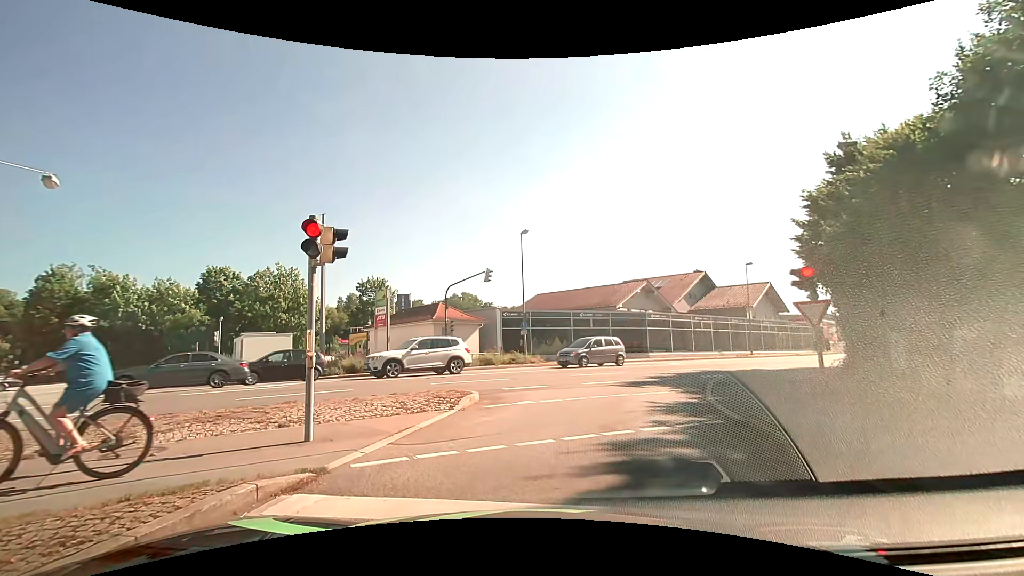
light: Day
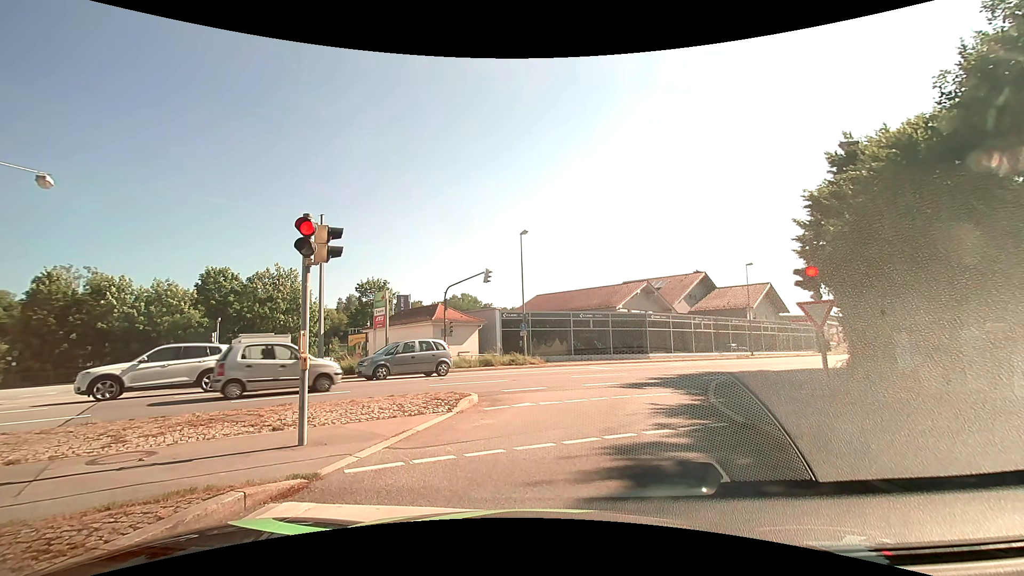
(0.0, +0.3) m; 0°
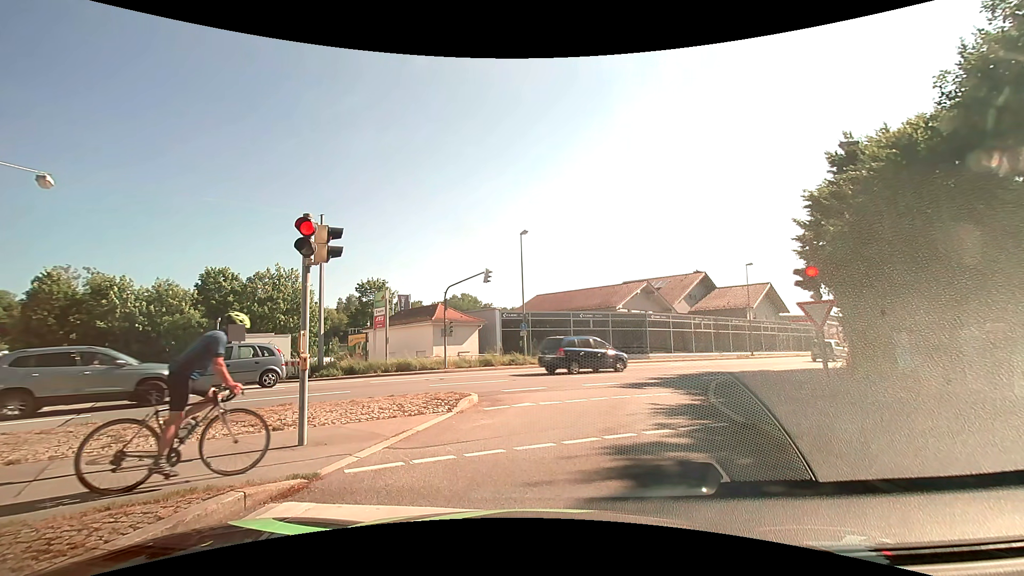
(0.0, 0.0) m; 0°
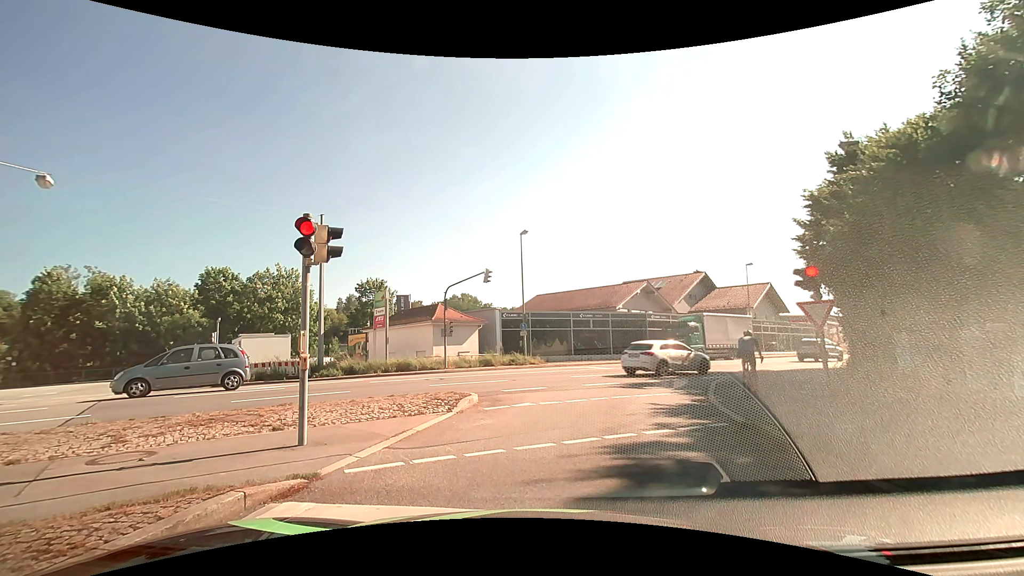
(0.0, 0.0) m; 0°
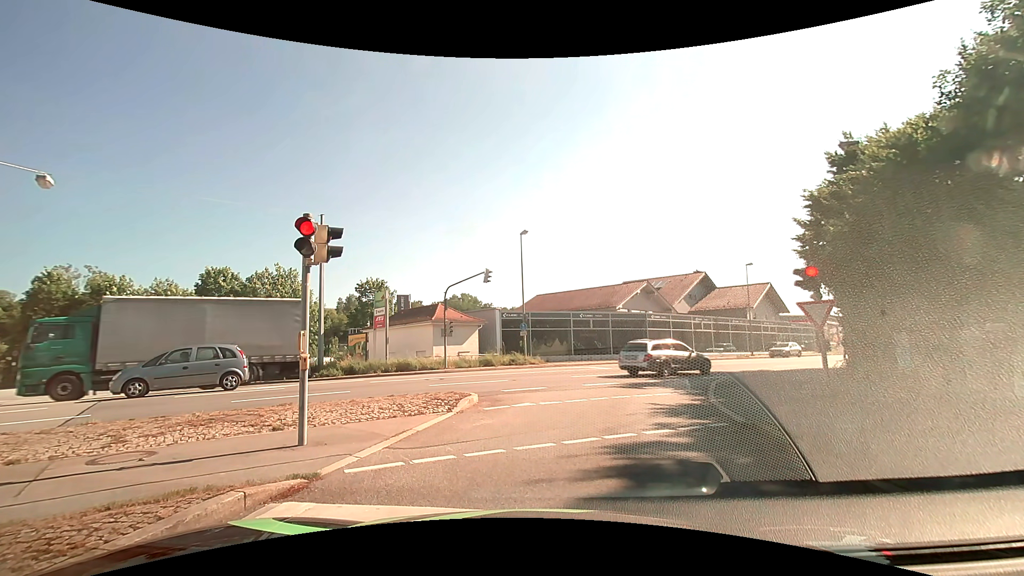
(0.0, 0.0) m; 0°
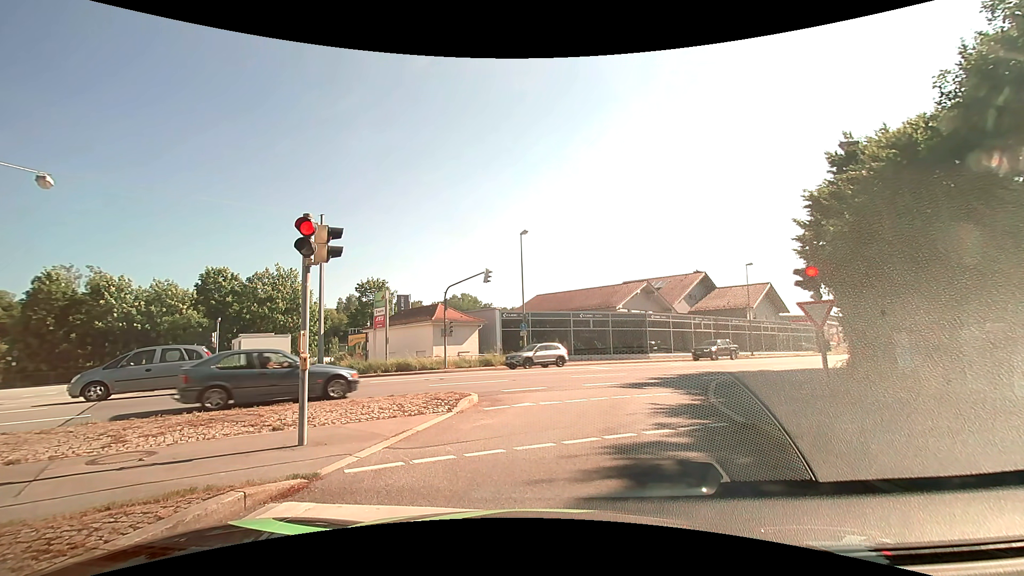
(0.0, 0.0) m; 0°
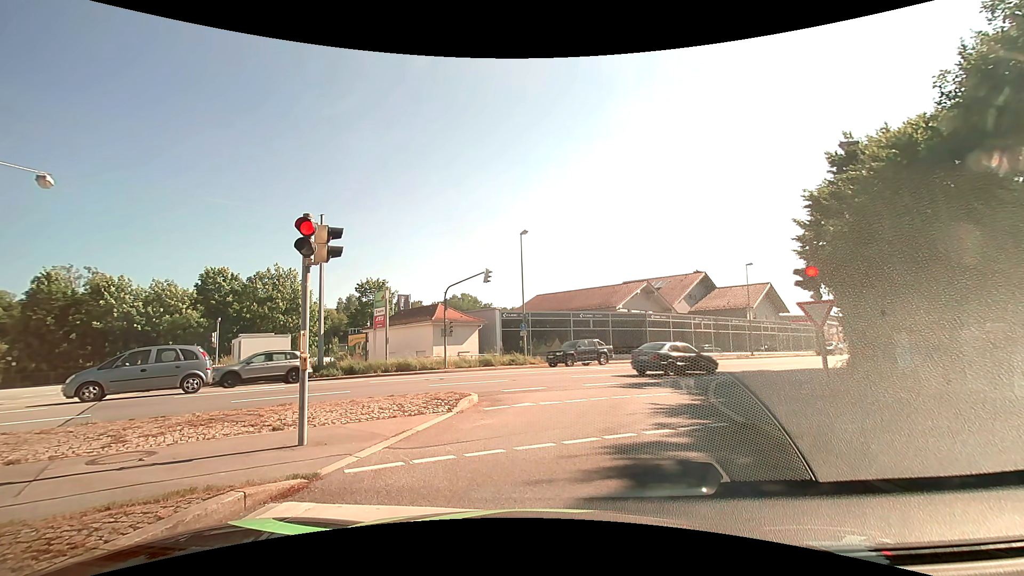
(0.0, 0.0) m; 0°
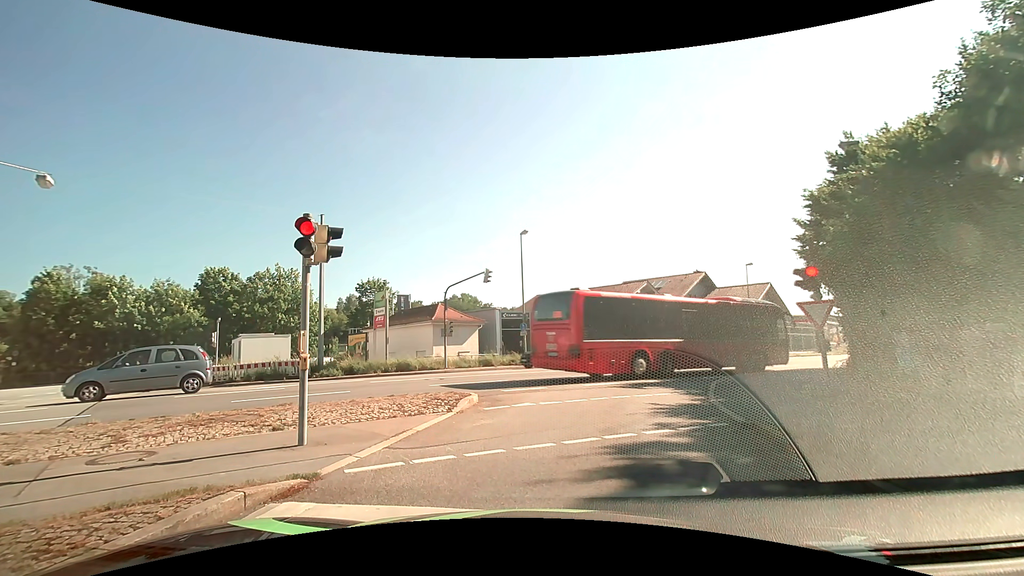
(0.0, 0.0) m; 0°
